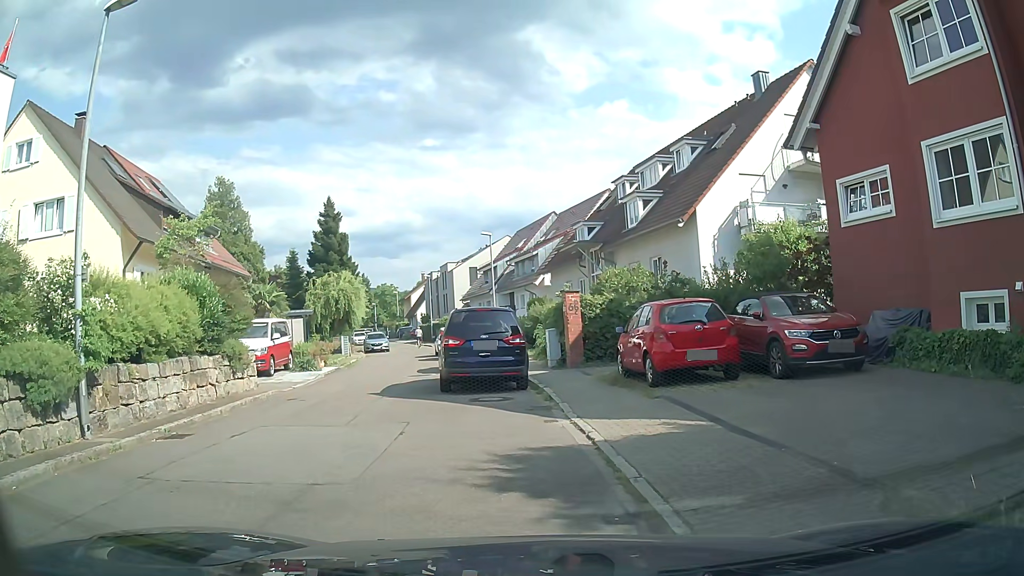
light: Day
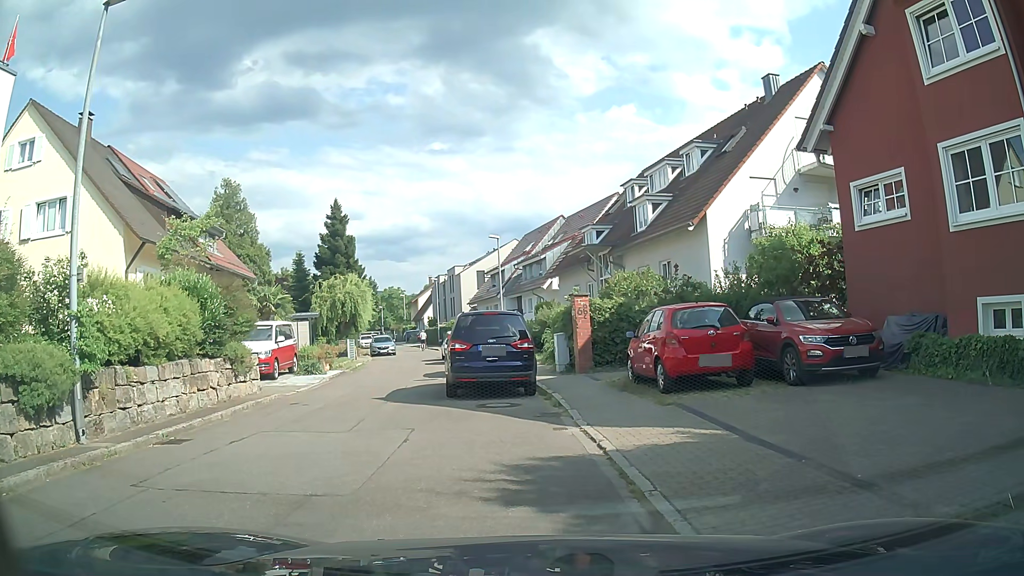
(0.0, +0.3) m; 0°
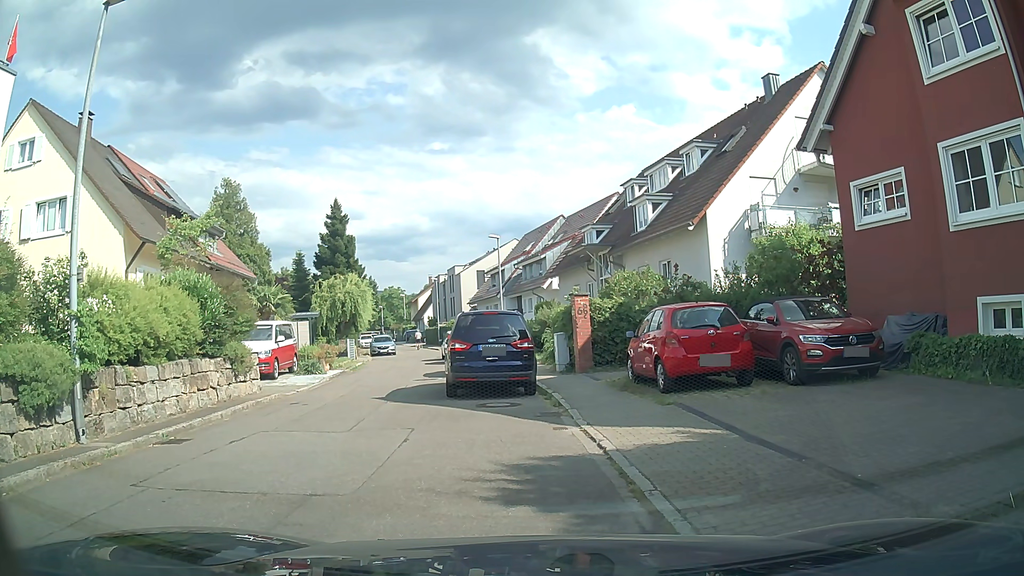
(0.0, 0.0) m; 0°
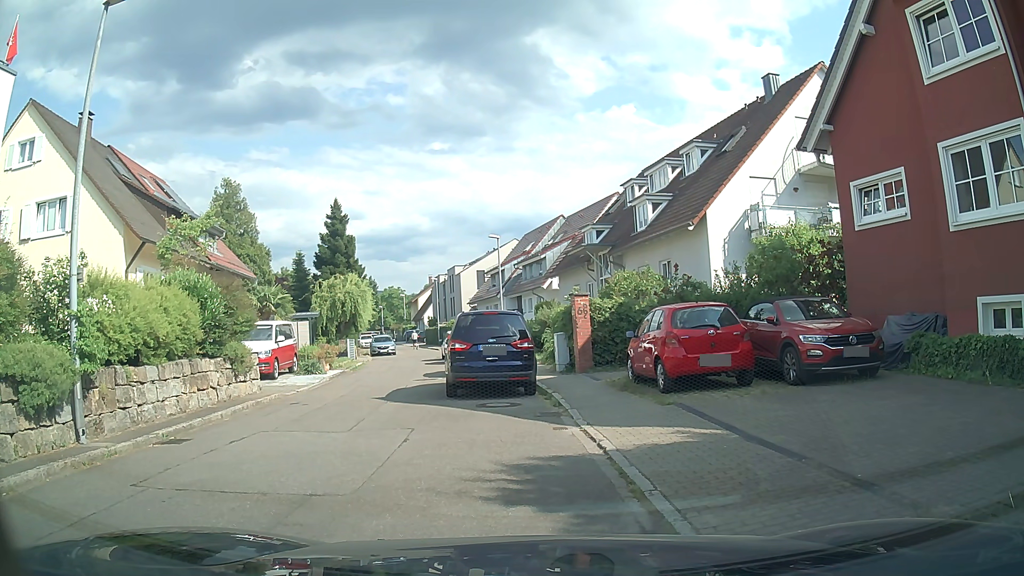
(0.0, 0.0) m; 0°
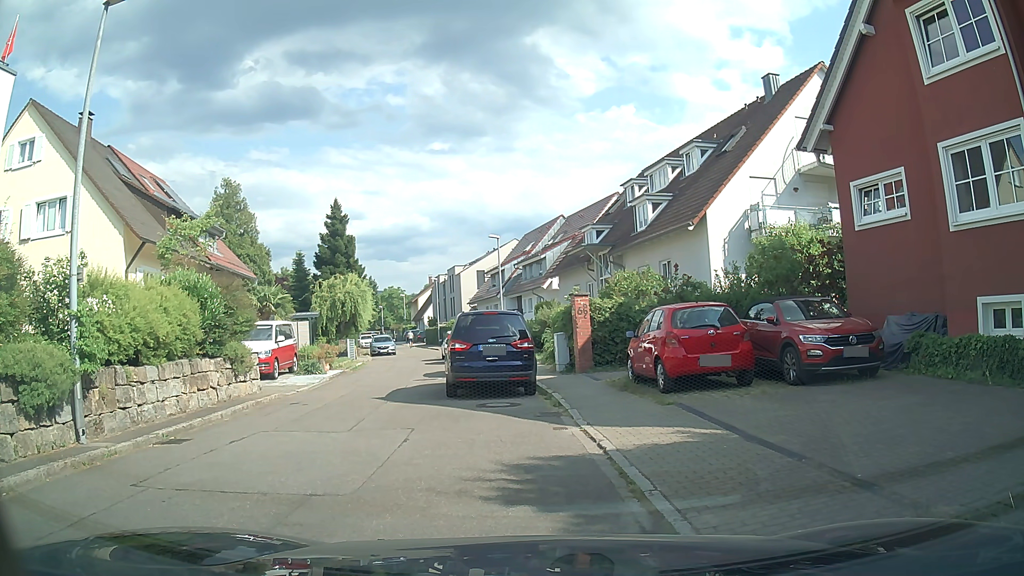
(0.0, 0.0) m; 0°
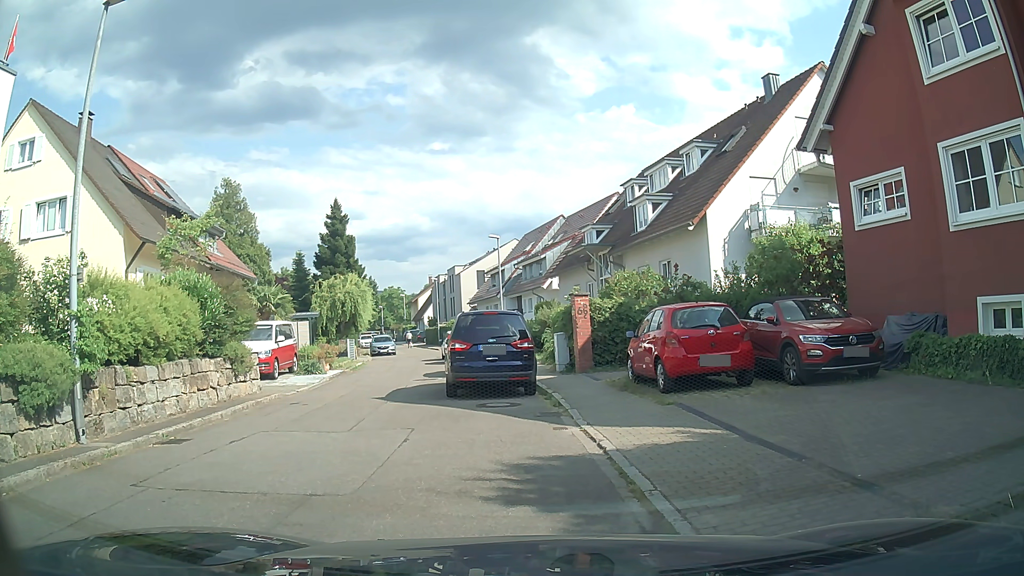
(0.0, 0.0) m; 0°
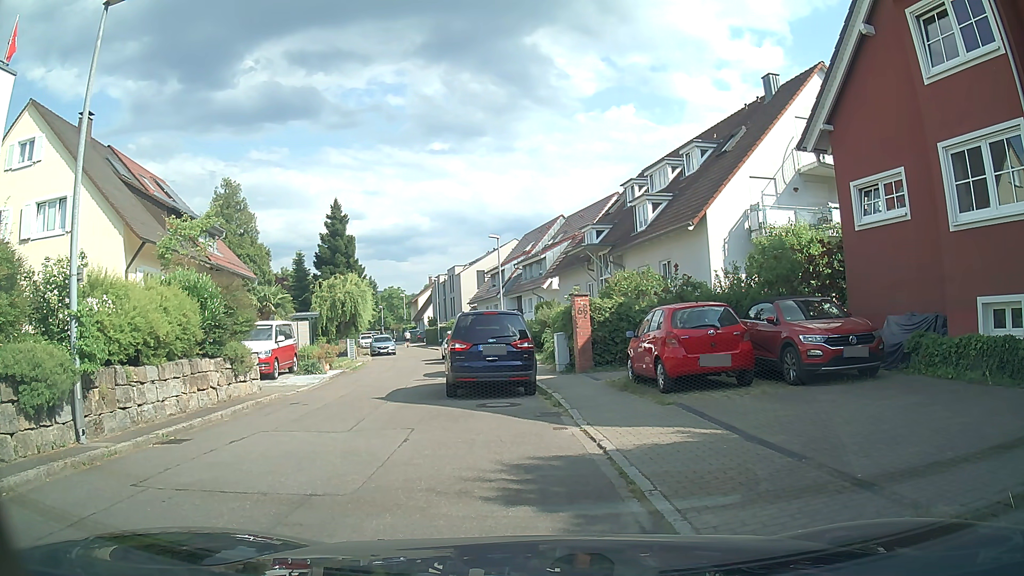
(0.0, 0.0) m; 0°
